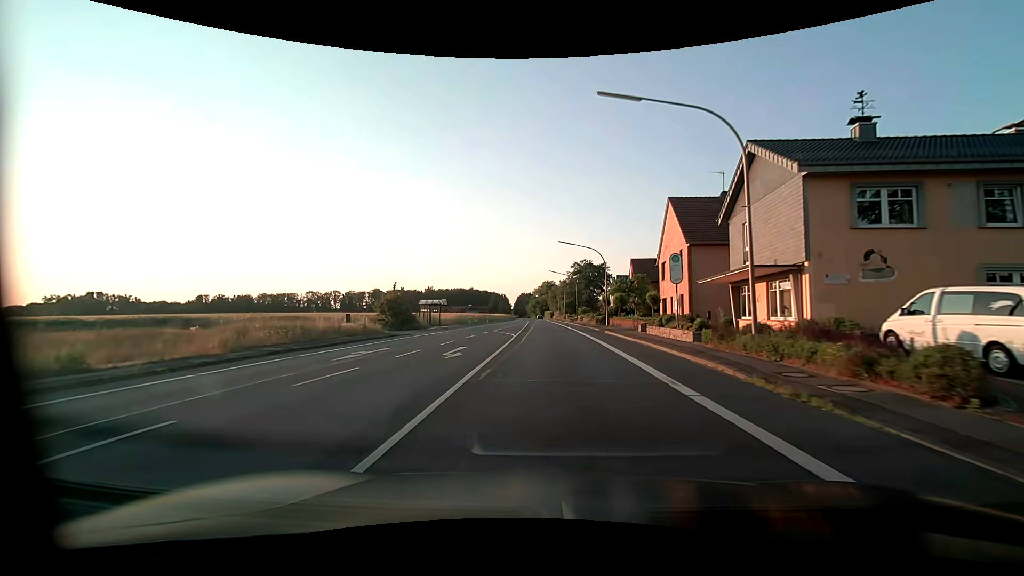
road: primary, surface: asphalt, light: Day
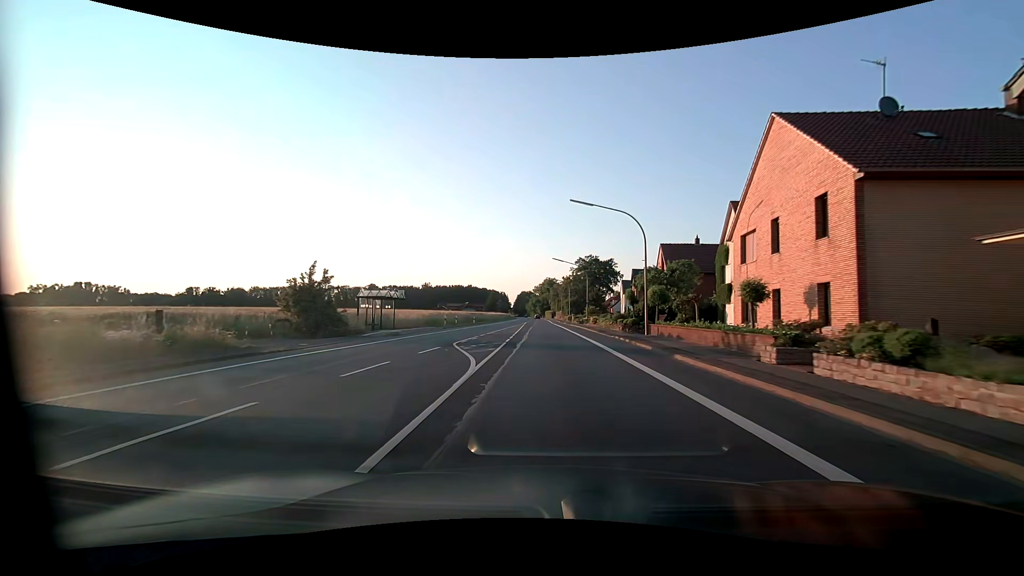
(0.0, +17.2) m; 0°
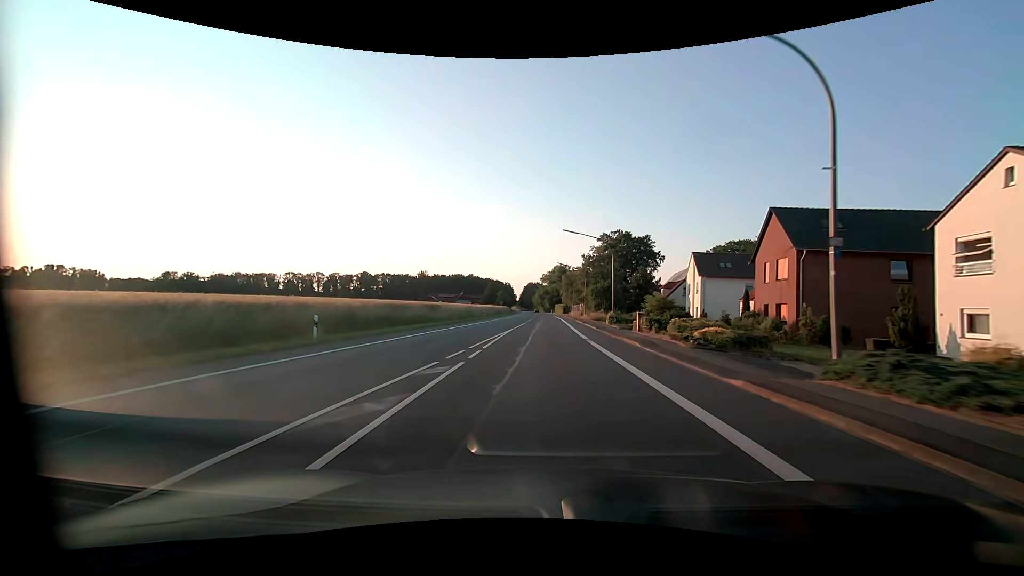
(-0.2, +49.7) m; -1°
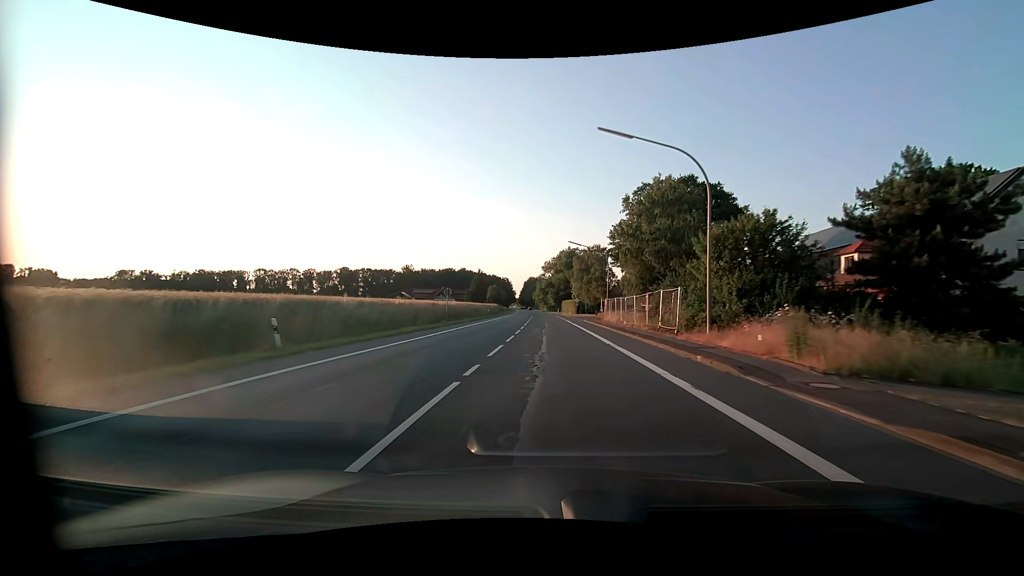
(-0.3, +54.7) m; -1°
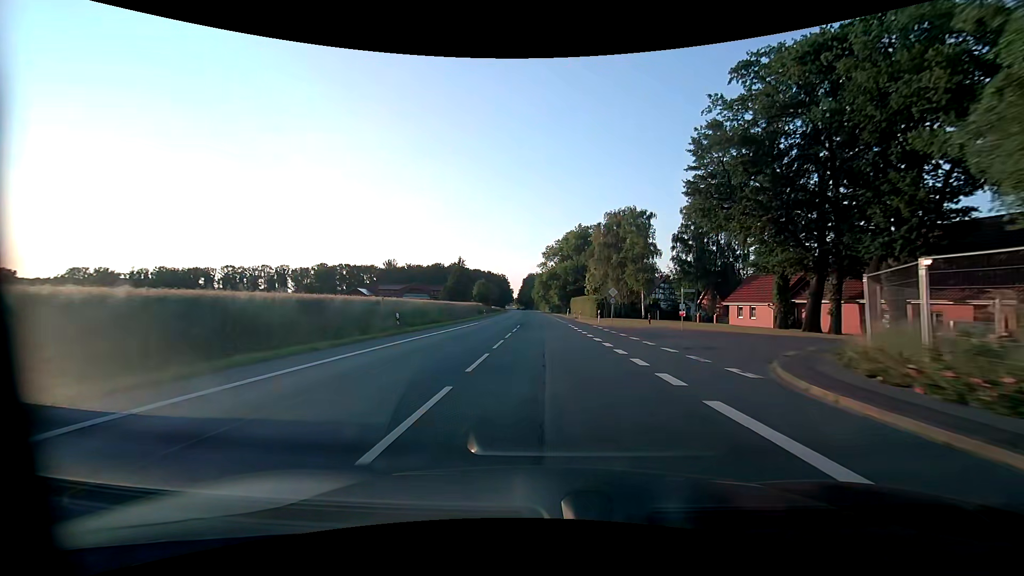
(0.0, +45.2) m; 0°
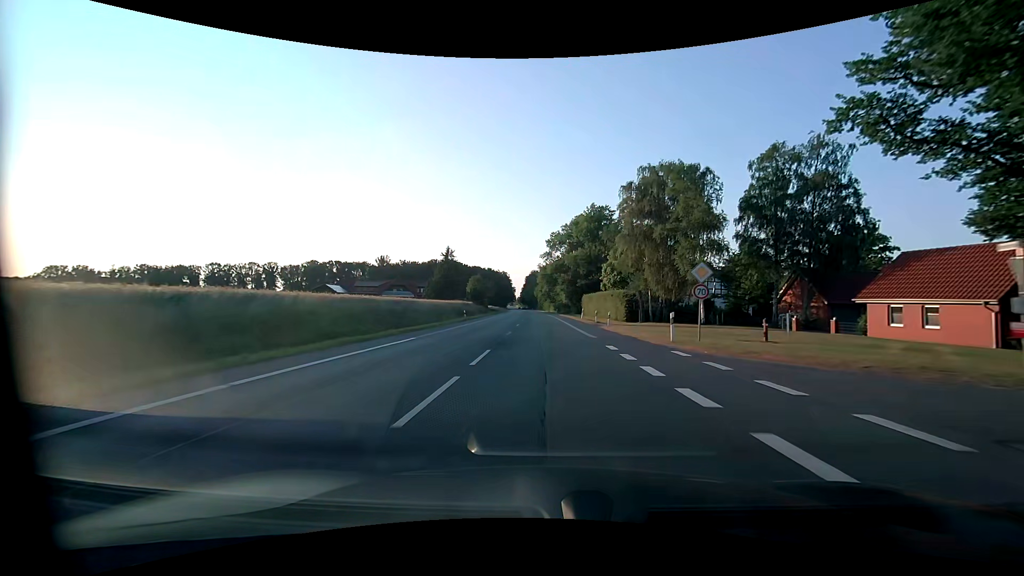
(-0.1, +22.9) m; 0°
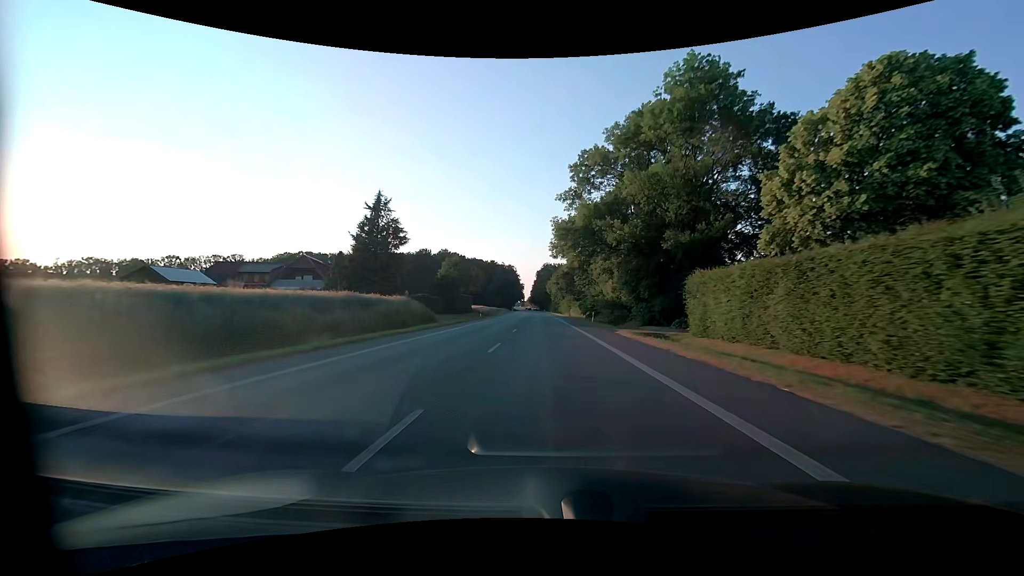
(-0.9, +57.6) m; -2°
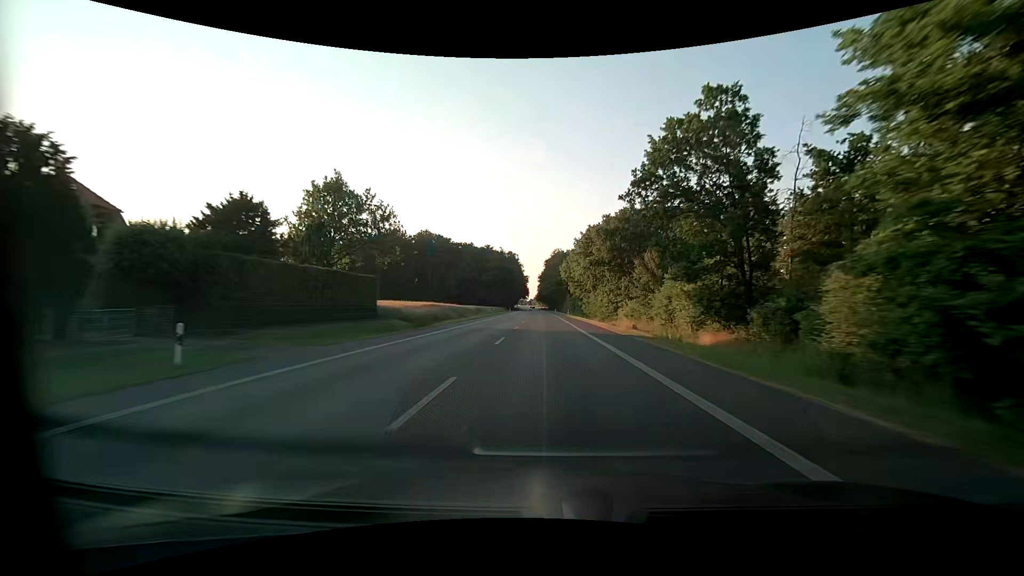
(-0.6, +58.0) m; -1°
(0, +10) (0, +20) (0, +30) (0, +40) (0, +50) (0, +60) (0, +70) (0, +80) (0, +90) (-1, +100) m
